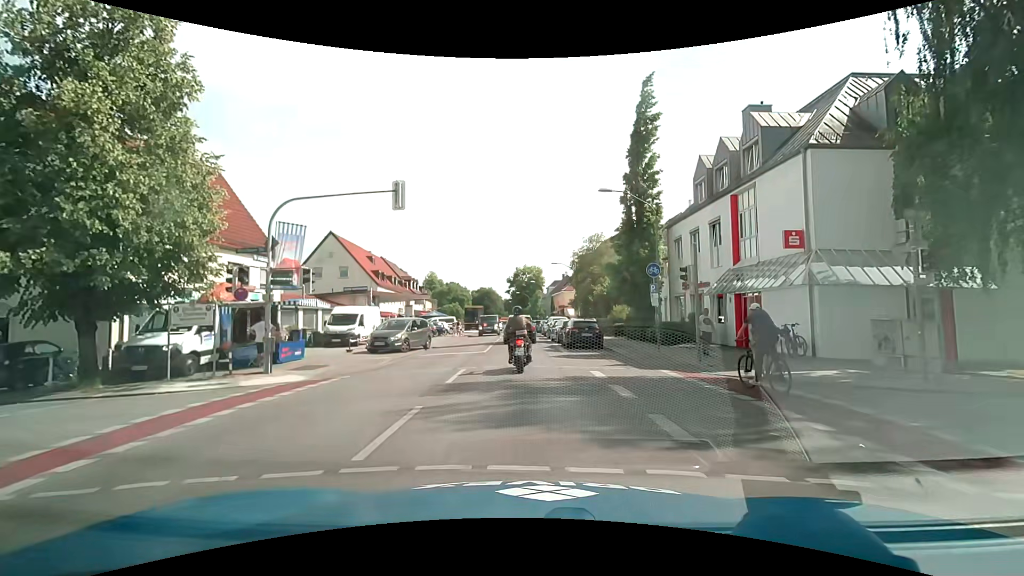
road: secondary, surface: asphalt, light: Day
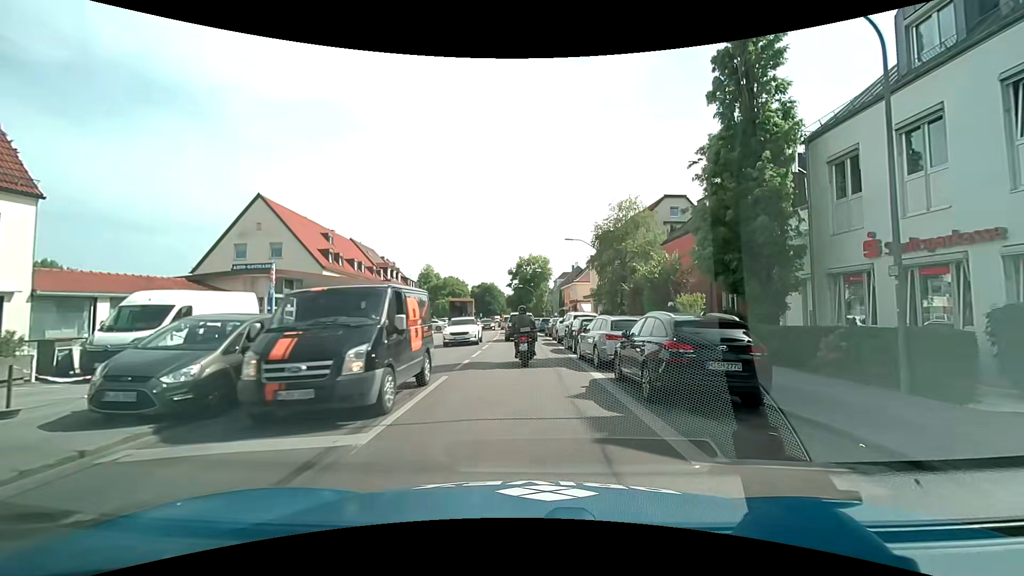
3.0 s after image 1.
(-0.3, +16.4) m; -2°
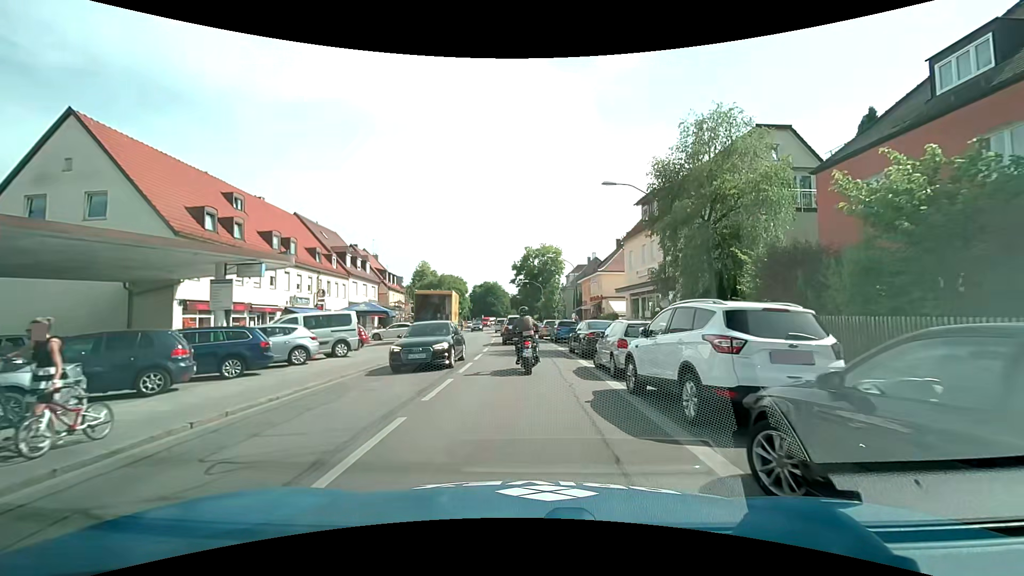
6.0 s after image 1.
(-0.1, +18.3) m; -1°
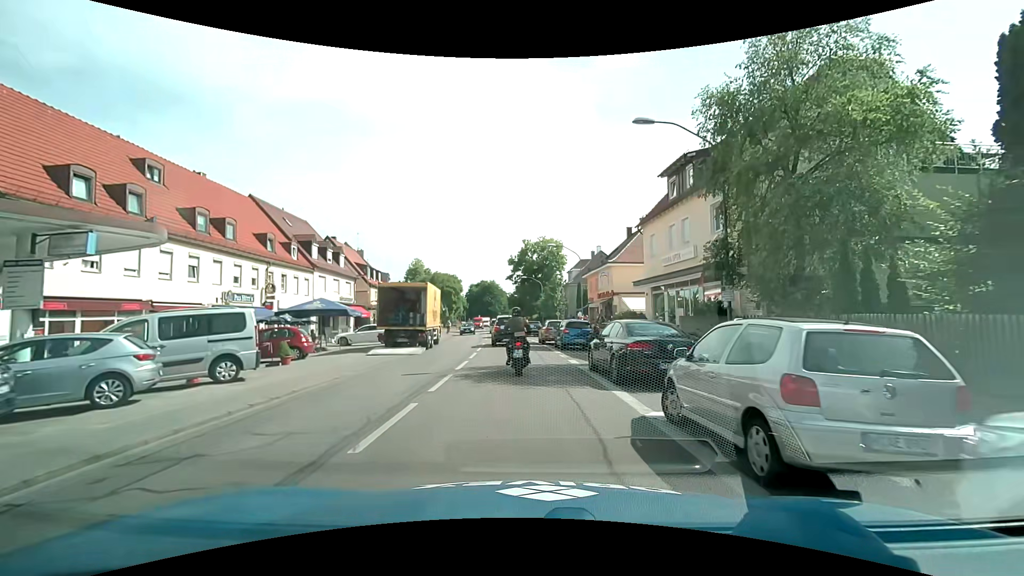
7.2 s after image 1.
(+0.1, +7.8) m; +1°
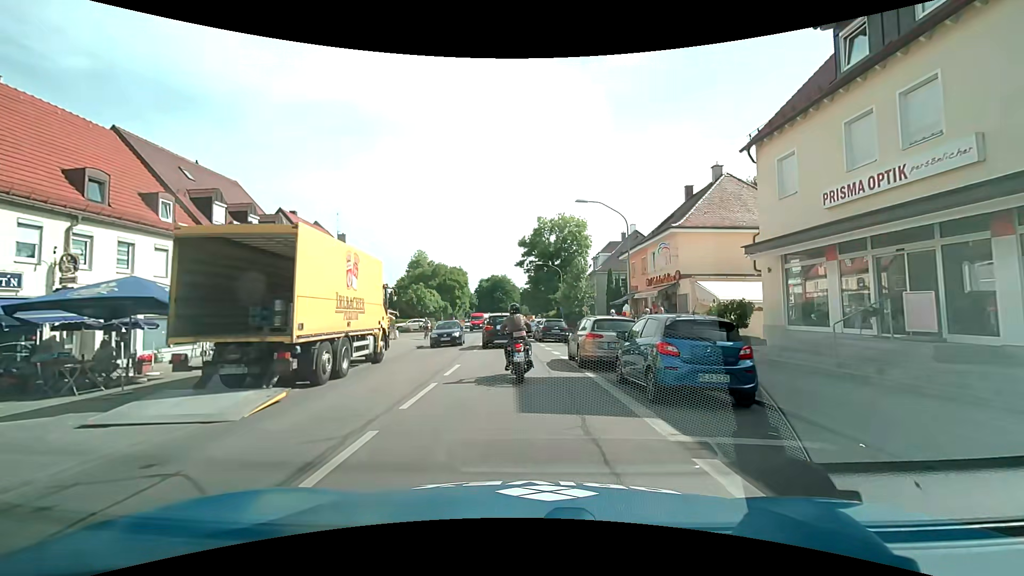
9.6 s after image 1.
(-0.2, +15.7) m; -2°
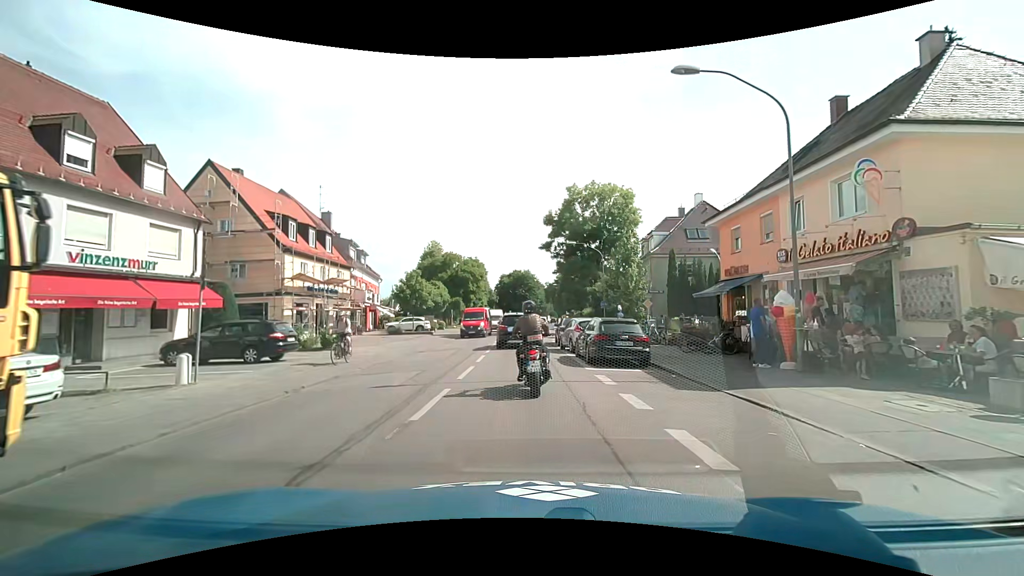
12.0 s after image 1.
(-0.4, +14.9) m; -3°
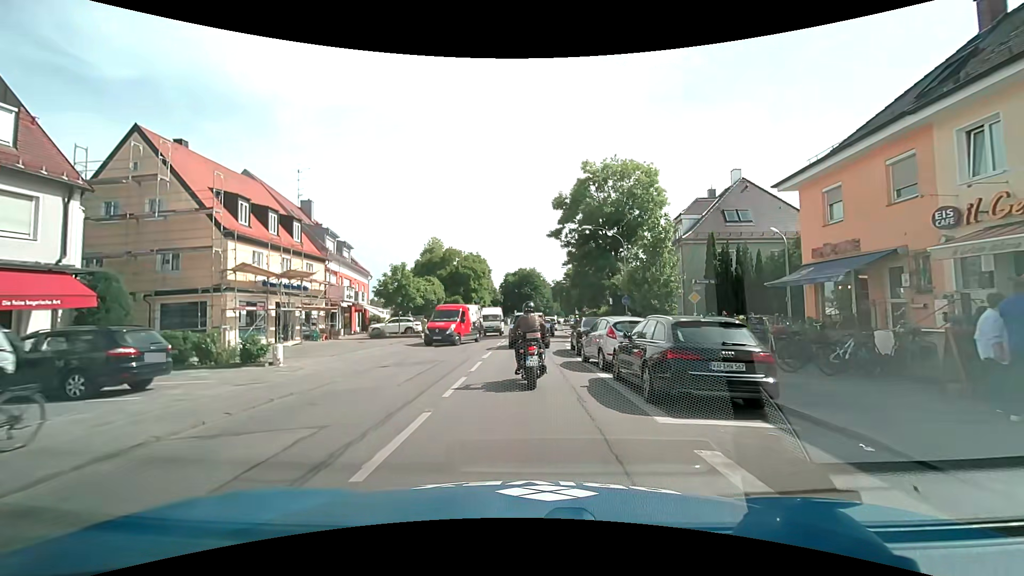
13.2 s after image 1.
(0.0, +7.1) m; -1°
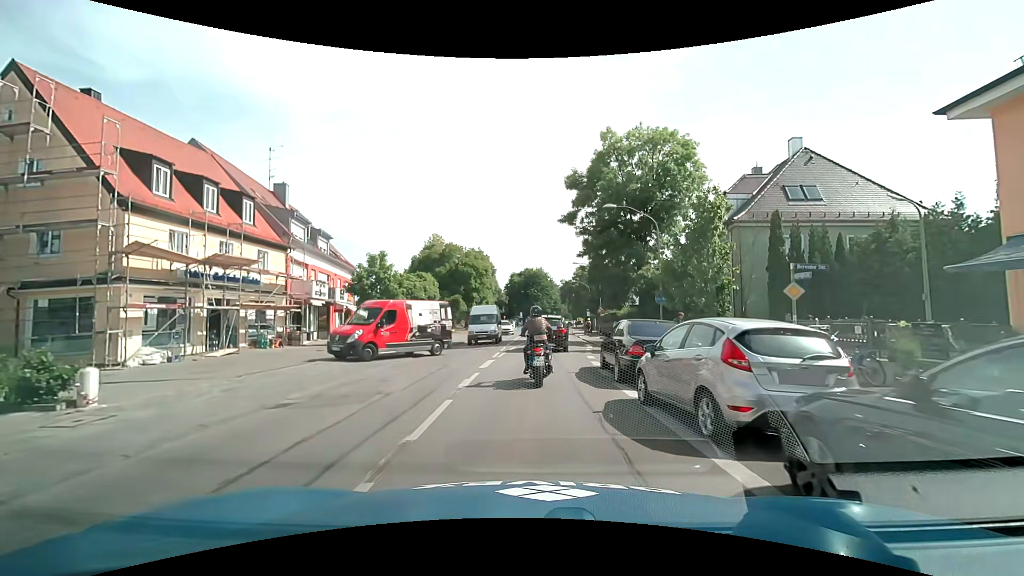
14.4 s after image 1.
(-0.1, +7.5) m; -1°
(0, +10) (+1, +20) (+2, +30) (+3, +40) (+4, +50) (+4, +60) (+4, +70) (+5, +80) (+5, +90) (+6, +100) m
